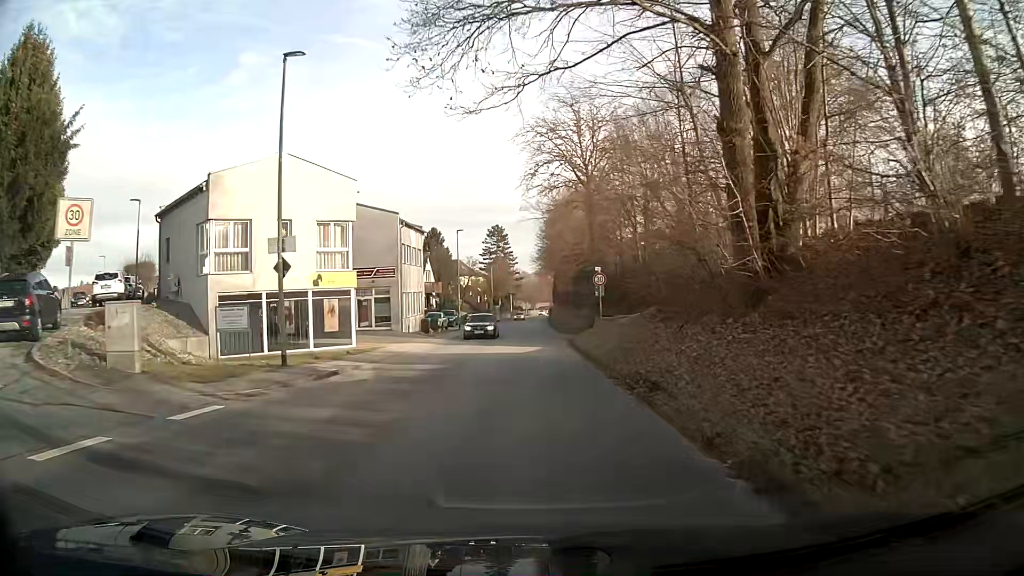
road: tertiary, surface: asphalt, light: Day
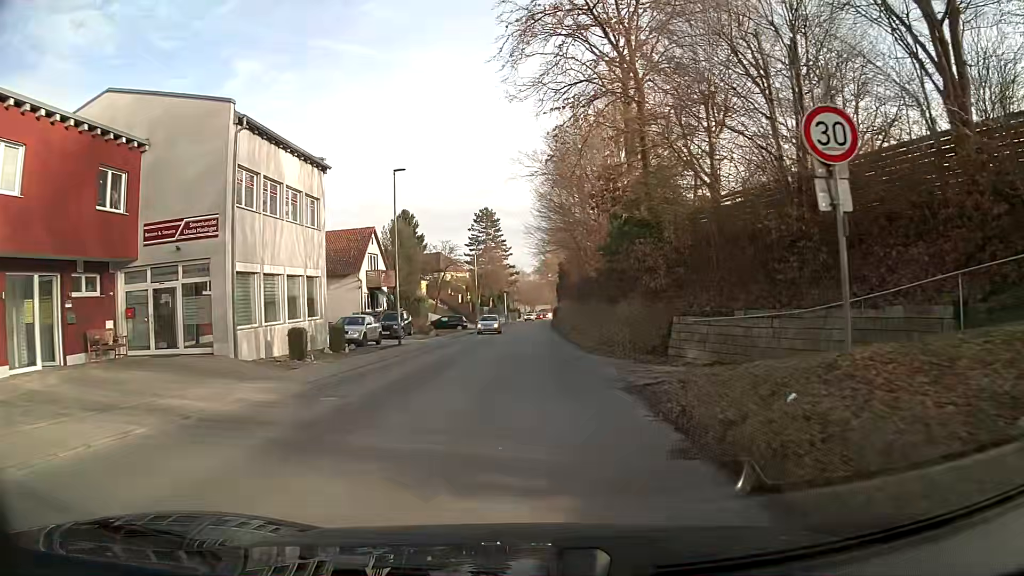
(0.0, +24.8) m; 0°
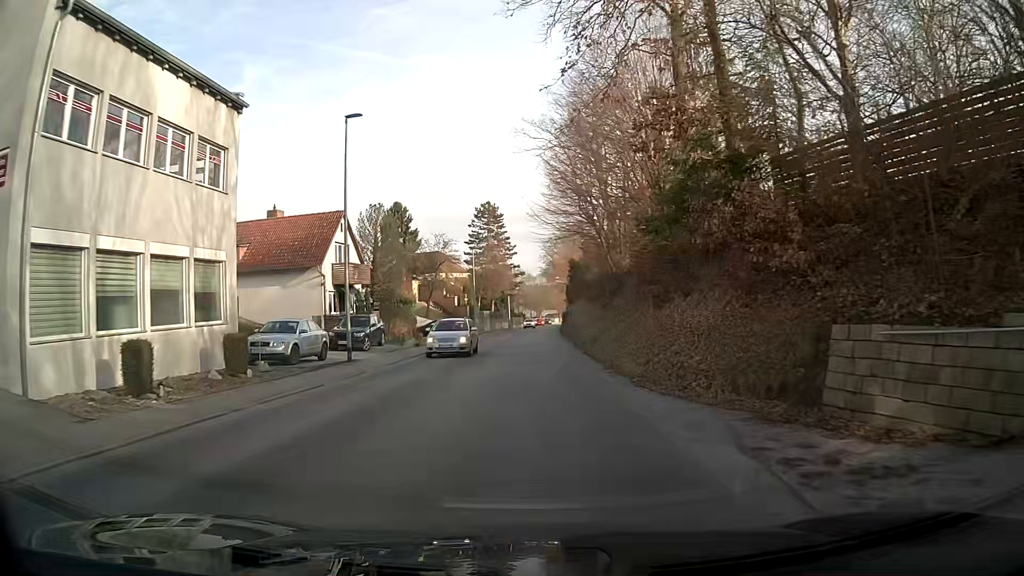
(0.0, +9.7) m; -1°
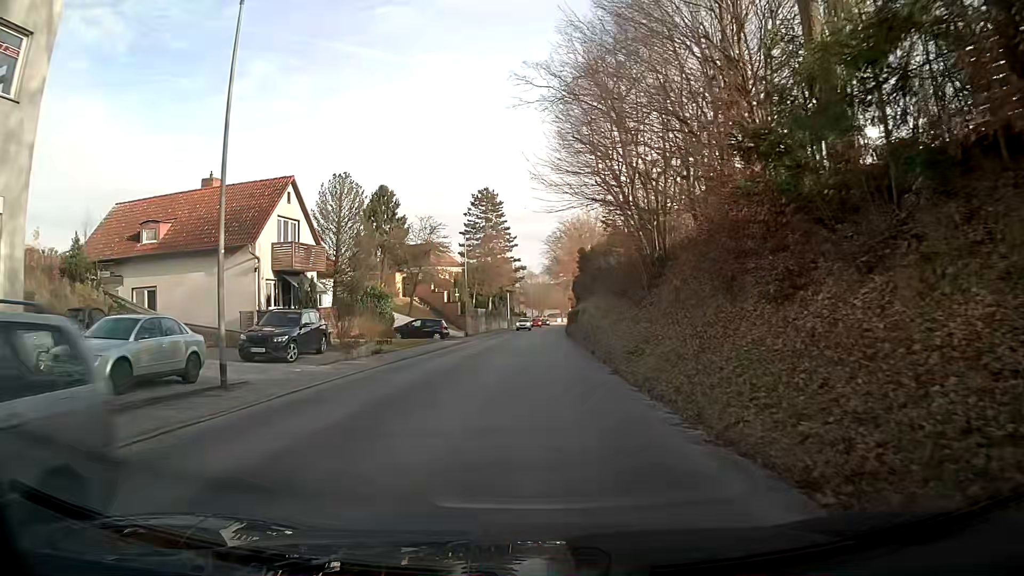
(+0.1, +9.6) m; +2°
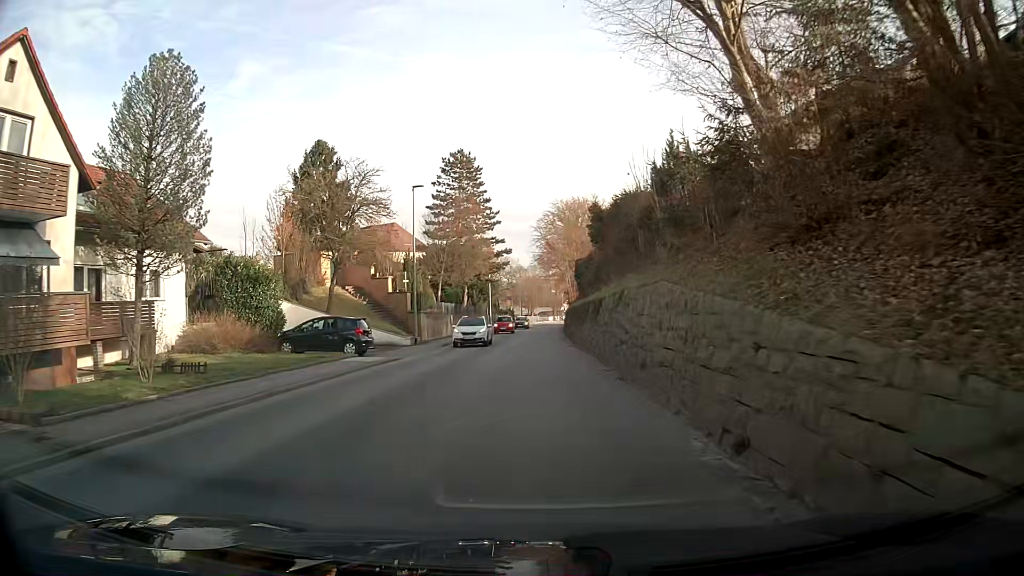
(-0.6, +19.2) m; -4°
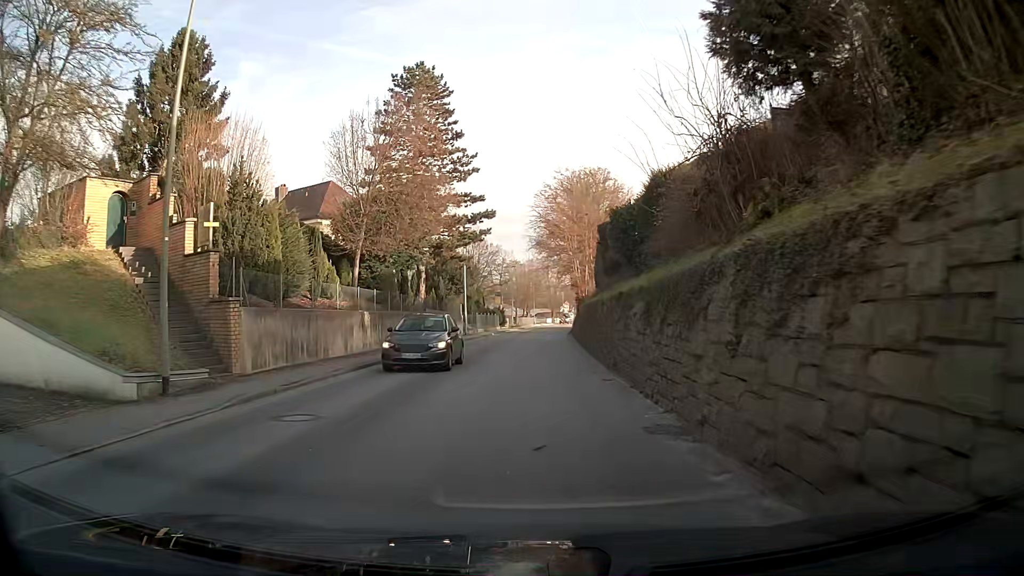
(+0.6, +24.0) m; +2°
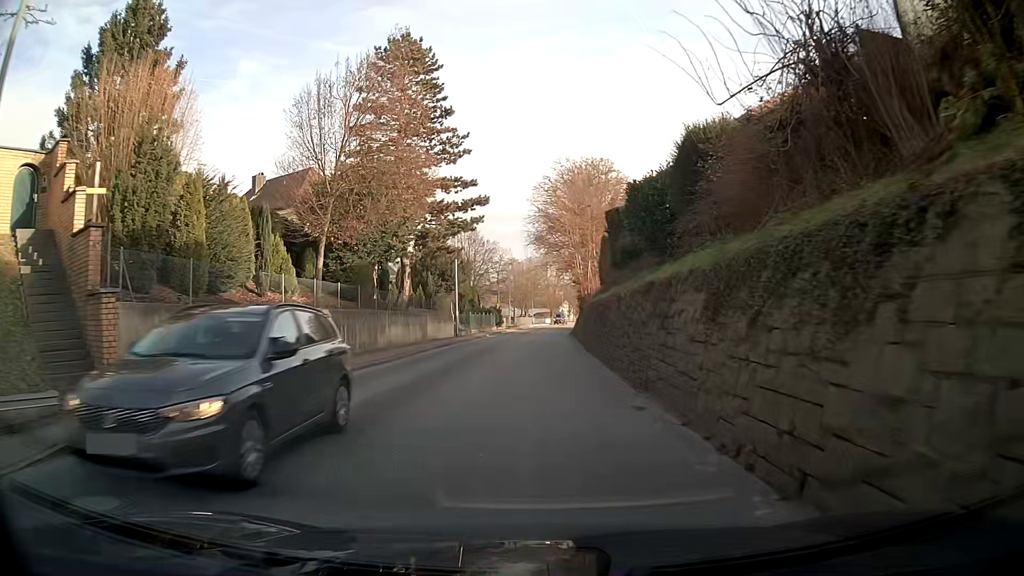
(0.0, +4.8) m; 0°
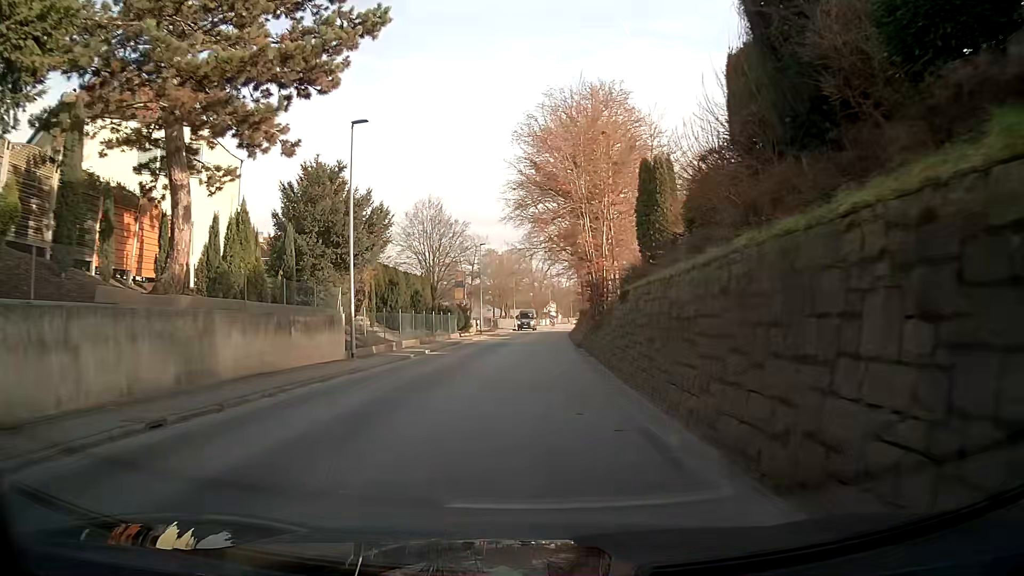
(+0.4, +23.9) m; +2°
(0, +10) (0, +20) (0, +30) (0, +40) (0, +50) (+1, +60) (+1, +70) (+2, +80) (+3, +90) (+4, +100) m
